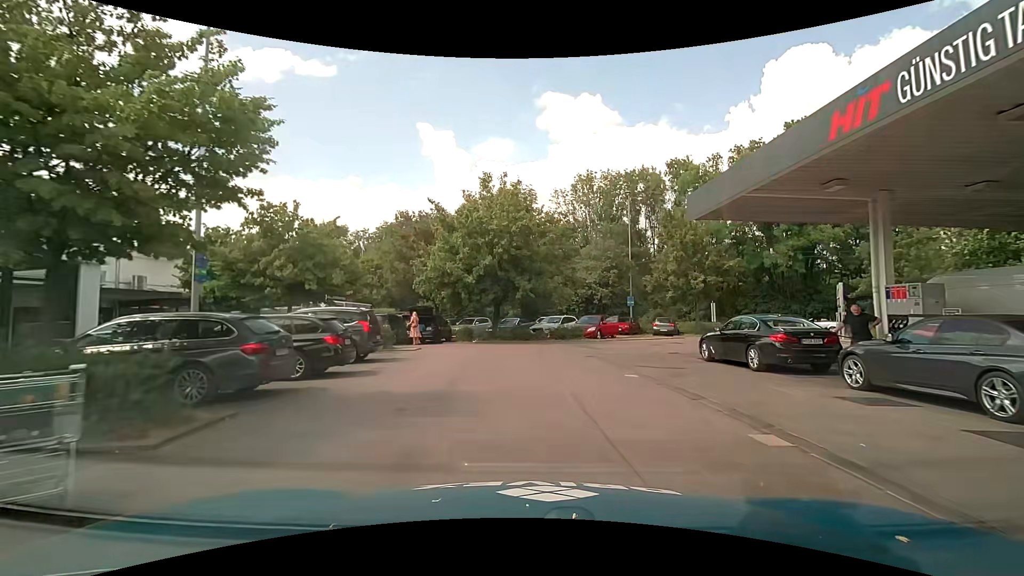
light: Day
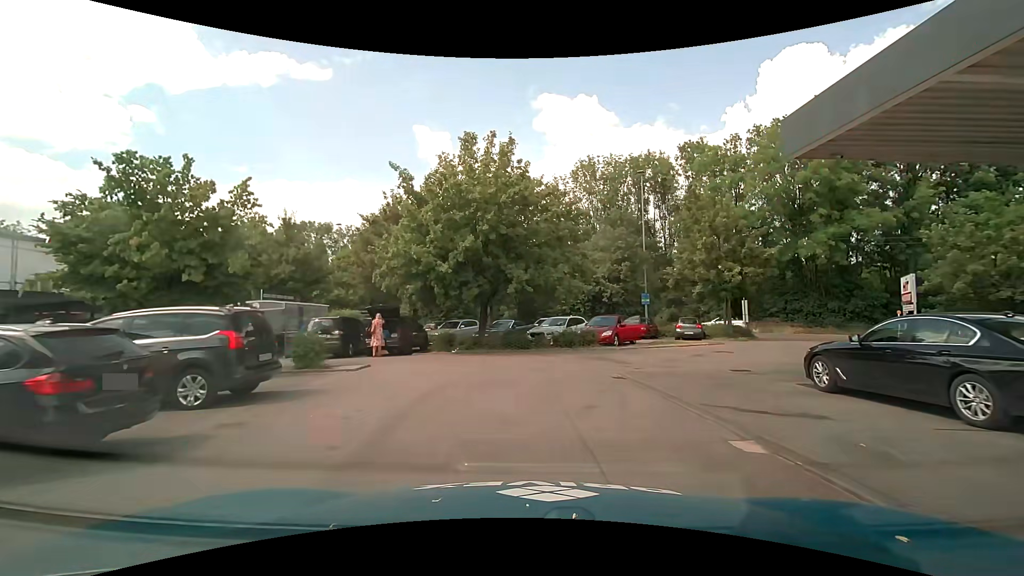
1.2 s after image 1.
(+0.1, +6.4) m; +1°
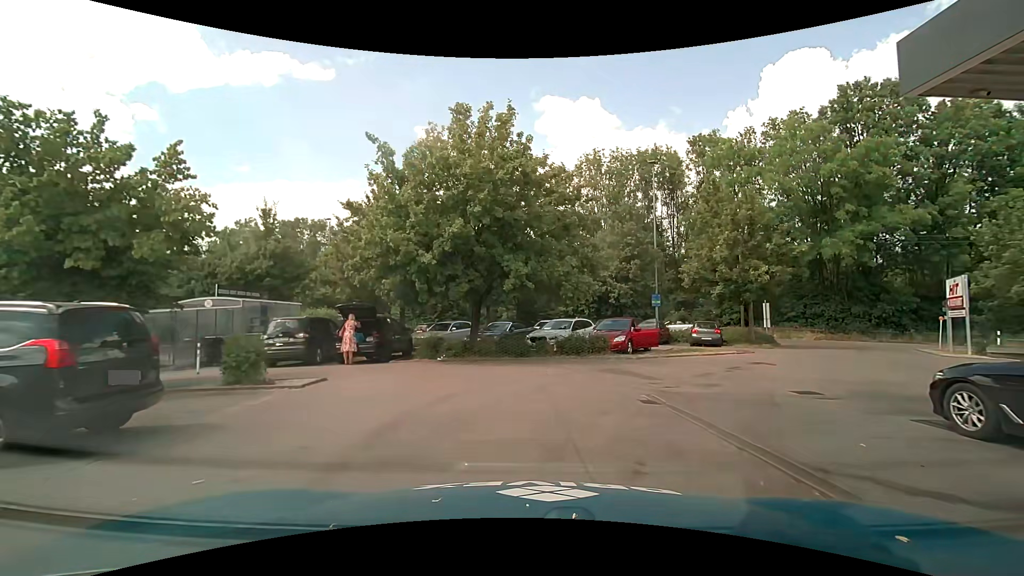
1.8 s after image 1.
(0.0, +3.1) m; -1°
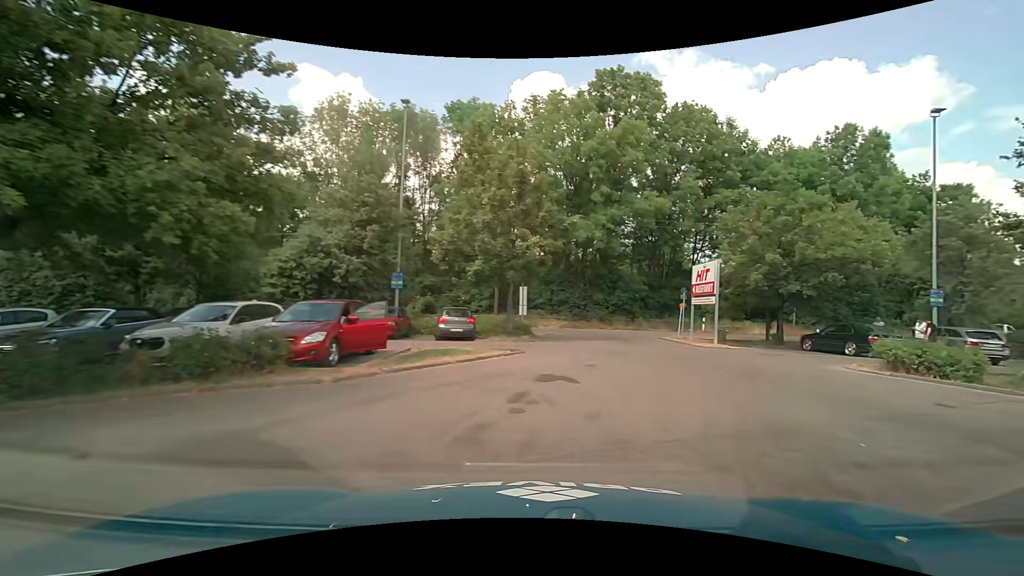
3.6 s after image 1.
(+1.5, +8.4) m; +28°
